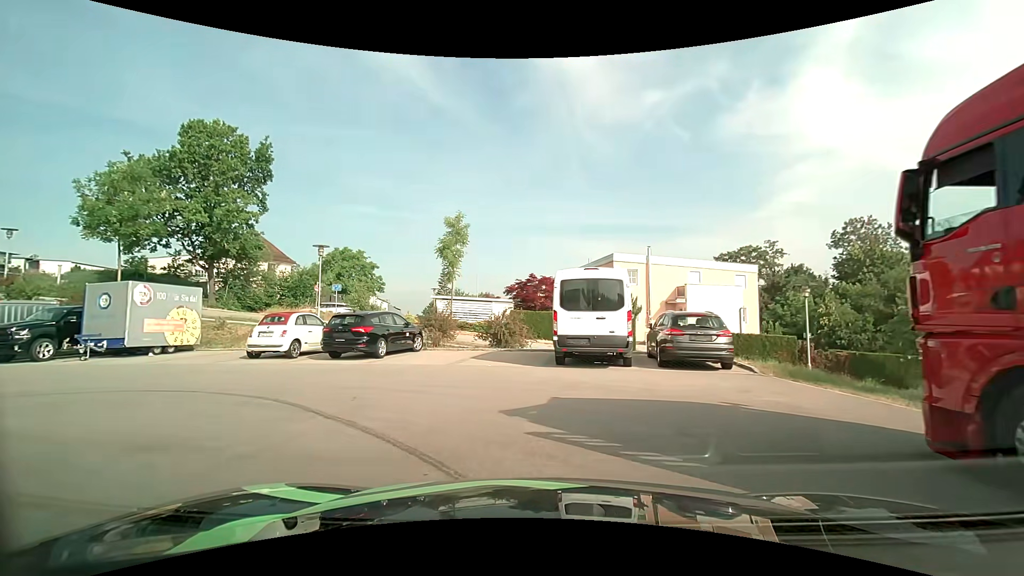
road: residential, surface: asphalt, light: Day
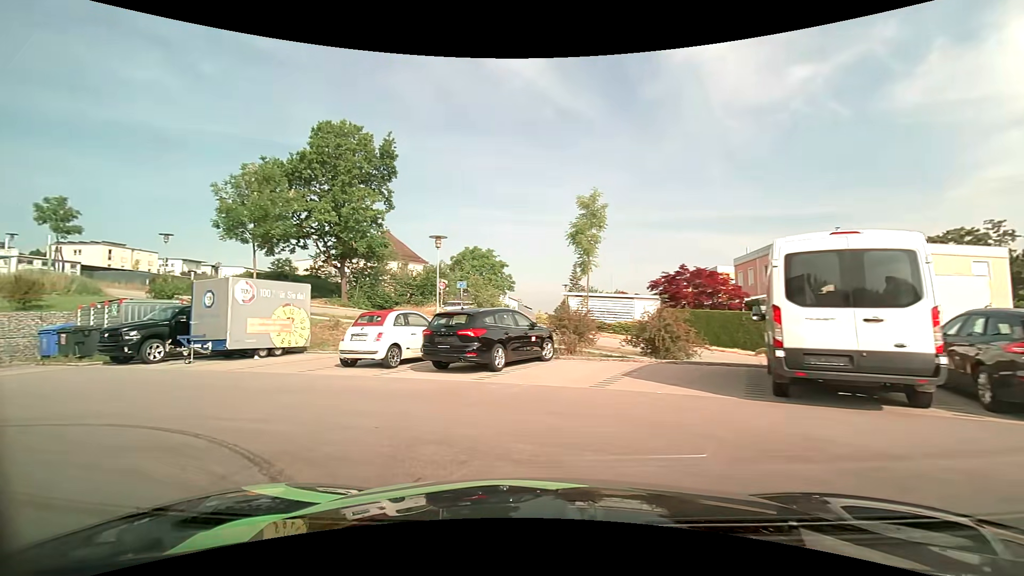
(-0.5, +4.6) m; -16°
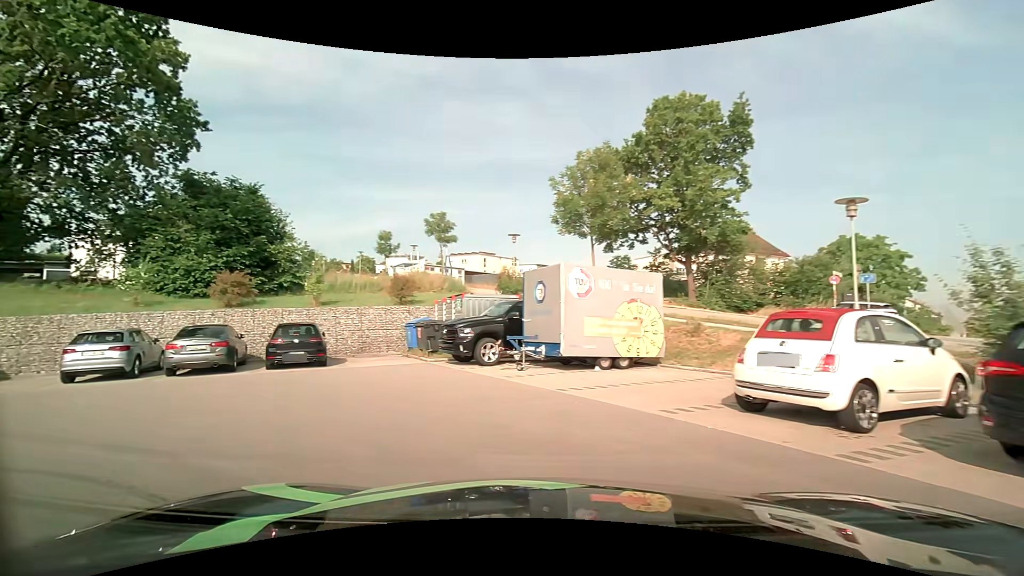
(-1.8, +5.8) m; -36°
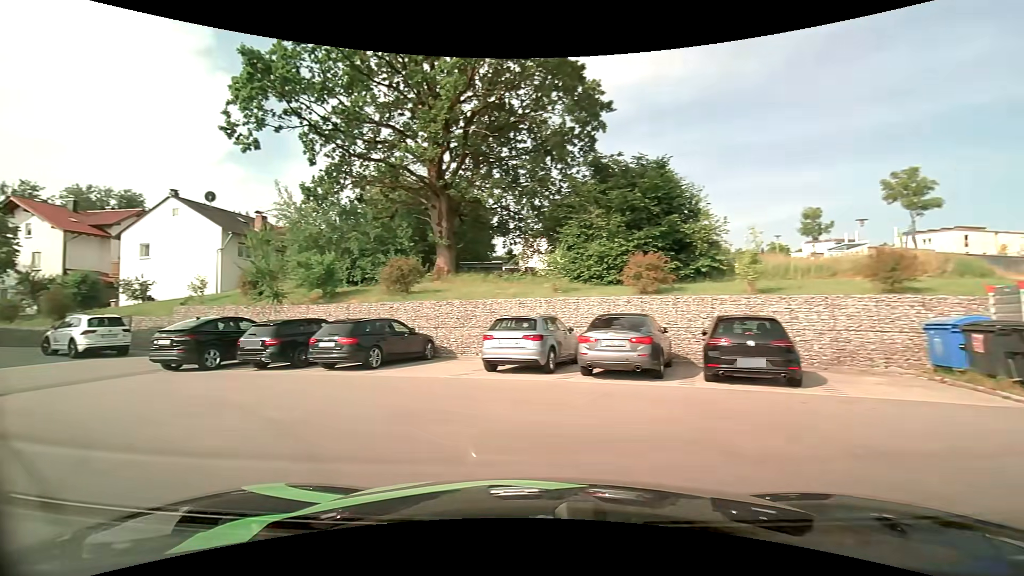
(-2.2, +5.4) m; -44°
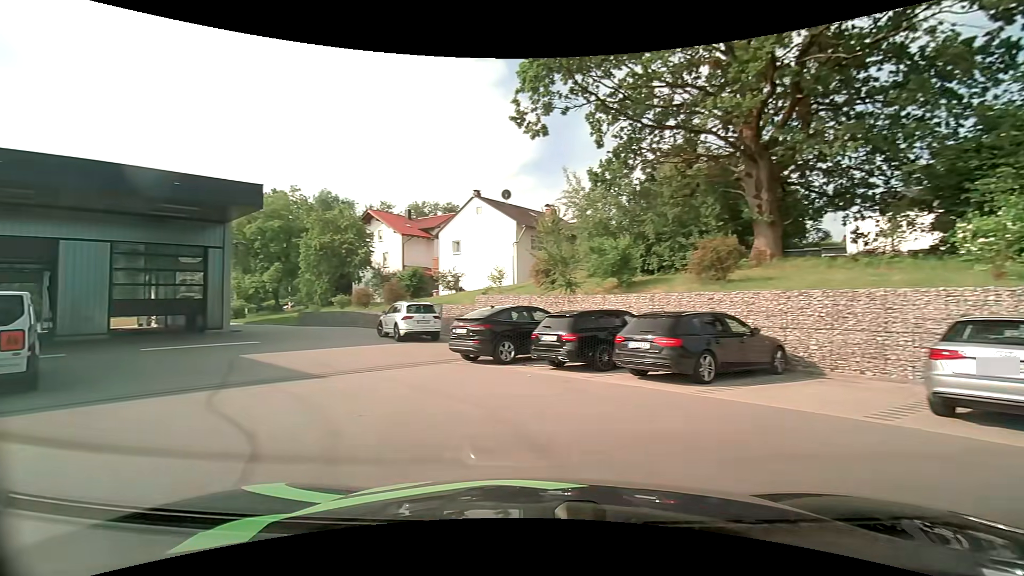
(-1.1, +4.0) m; -31°
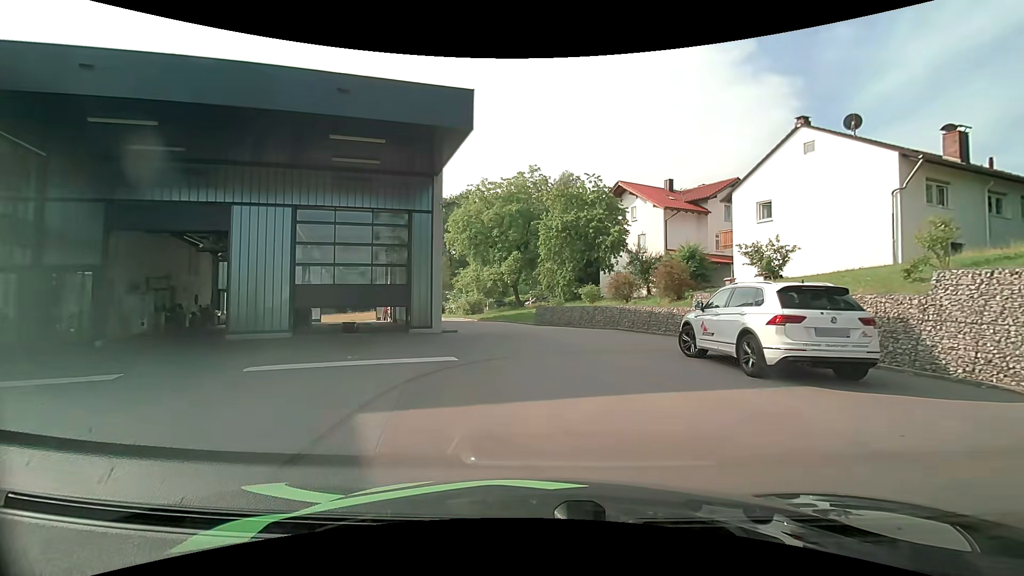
(-4.3, +11.7) m; -26°
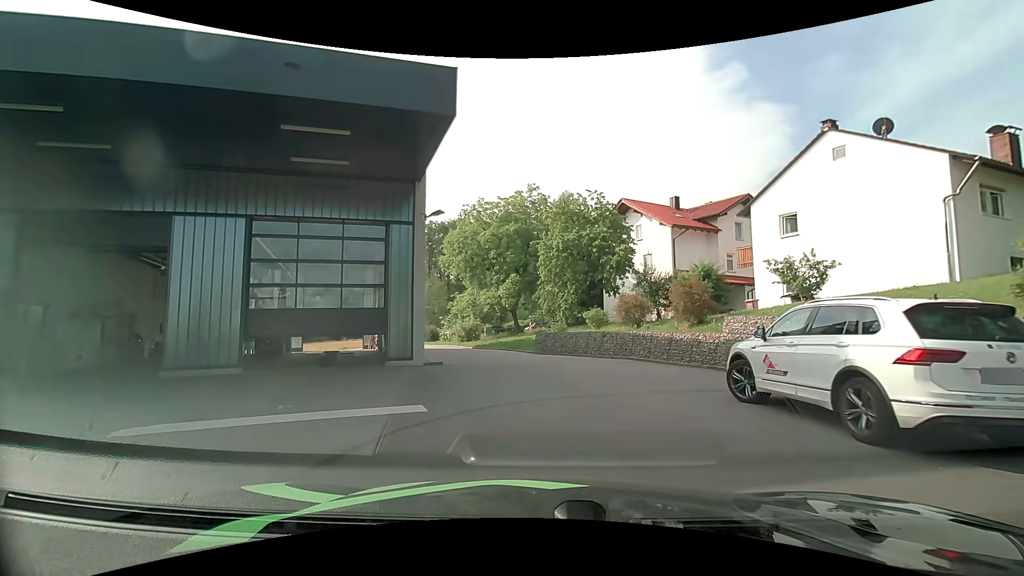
(0.0, +2.9) m; 0°
